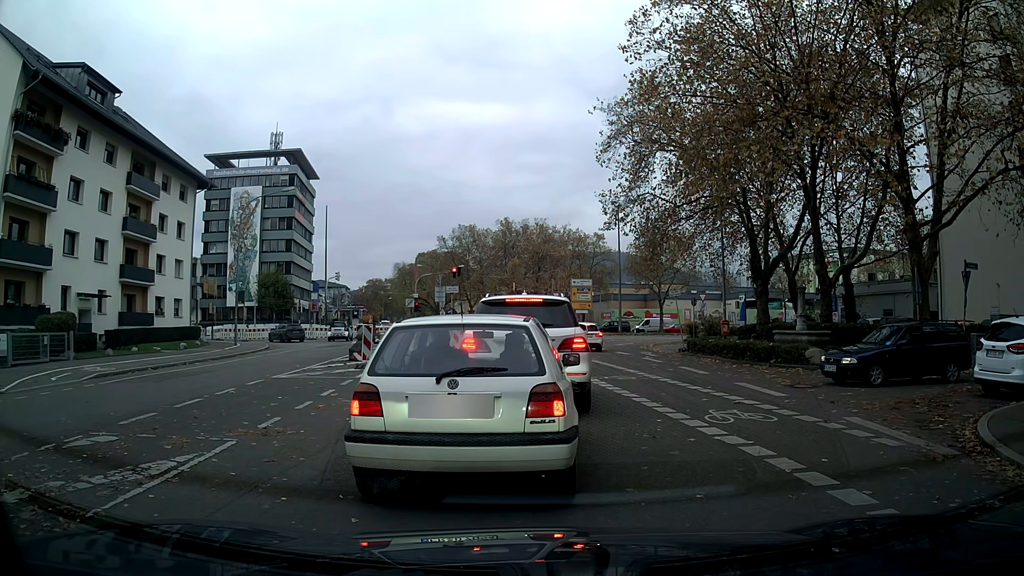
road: tertiary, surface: asphalt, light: Day
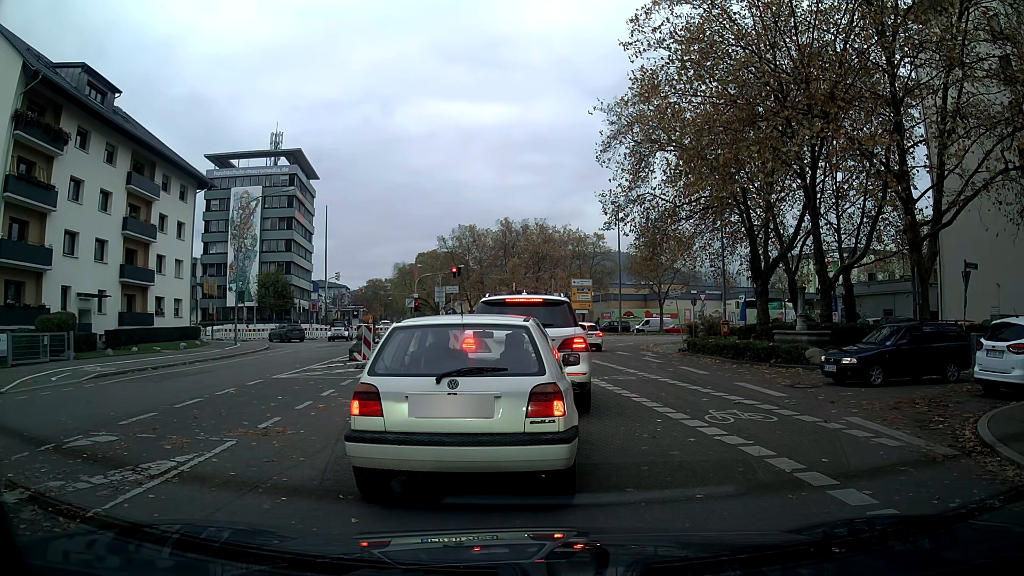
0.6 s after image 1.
(0.0, 0.0) m; 0°
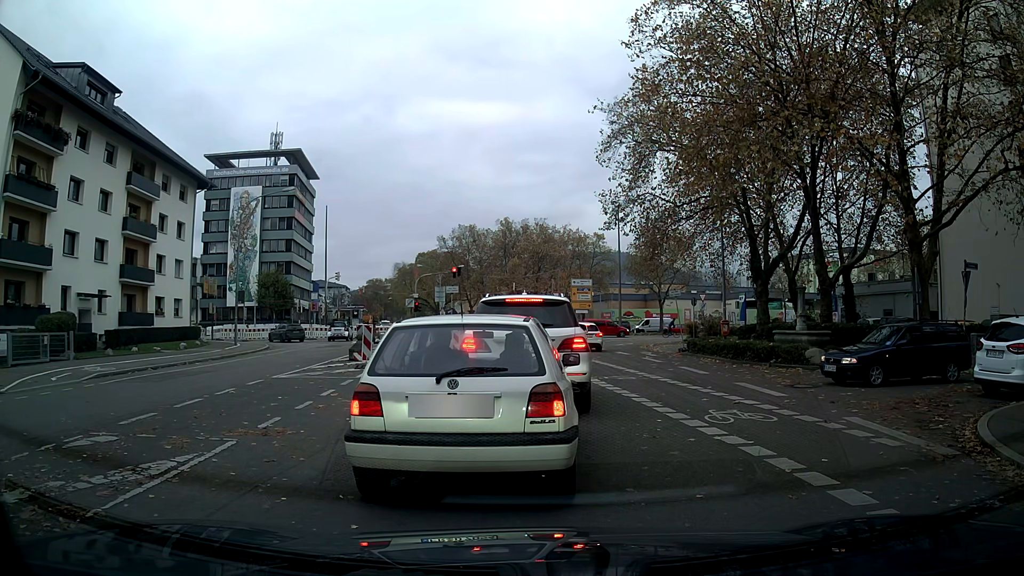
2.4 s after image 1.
(0.0, 0.0) m; 0°
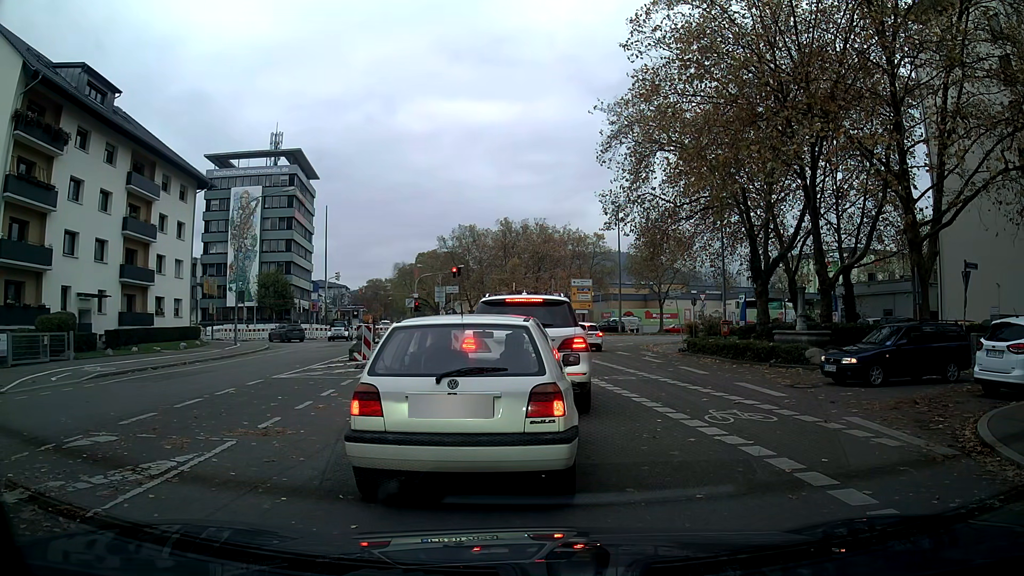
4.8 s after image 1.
(0.0, 0.0) m; 0°
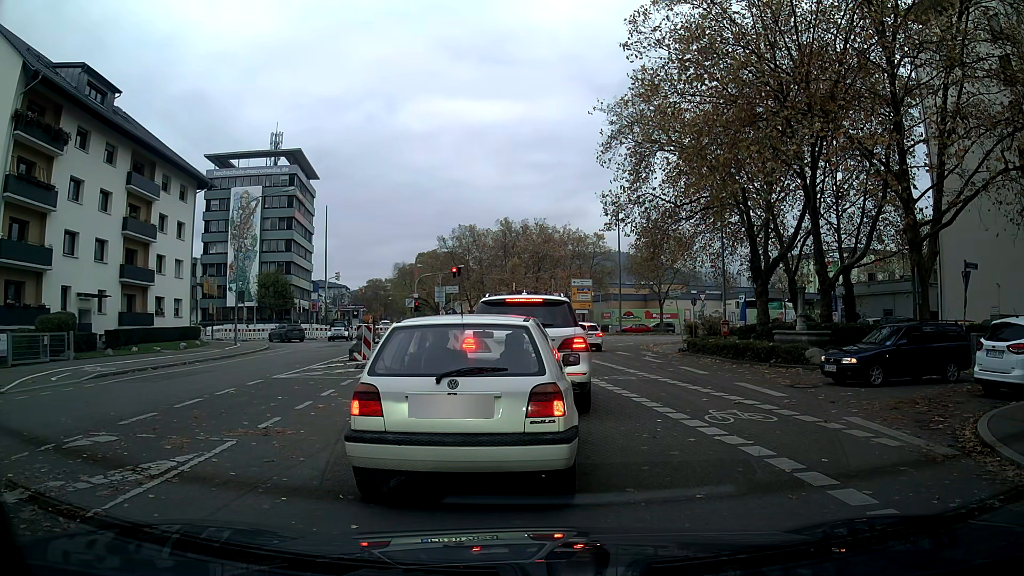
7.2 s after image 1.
(0.0, 0.0) m; 0°
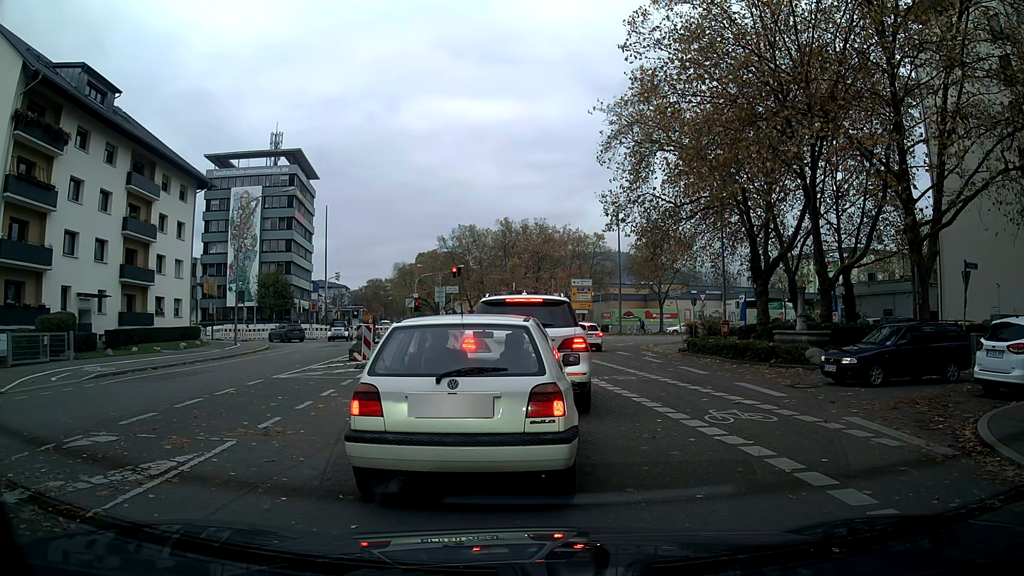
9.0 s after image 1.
(0.0, 0.0) m; 0°
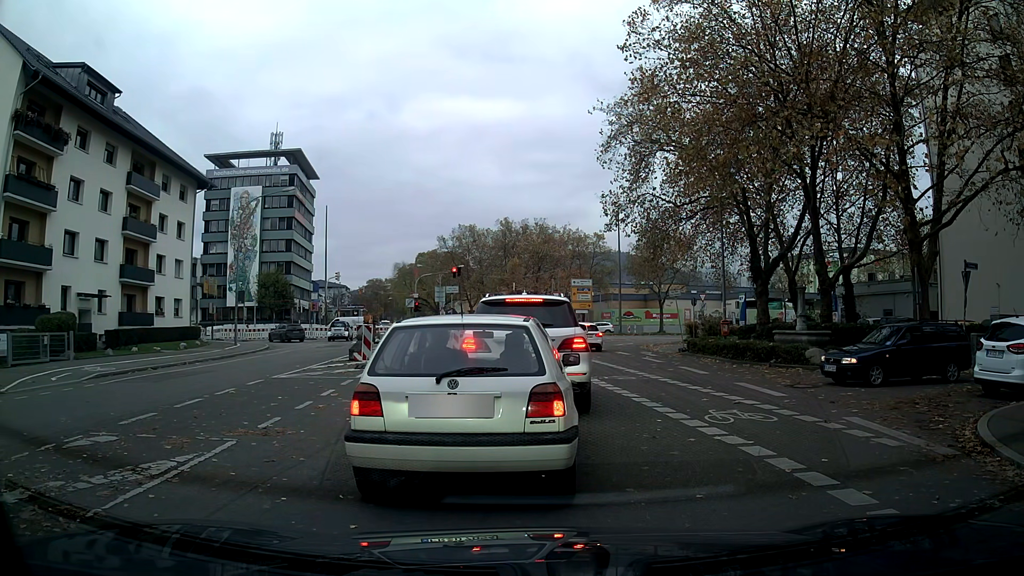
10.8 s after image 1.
(0.0, 0.0) m; 0°
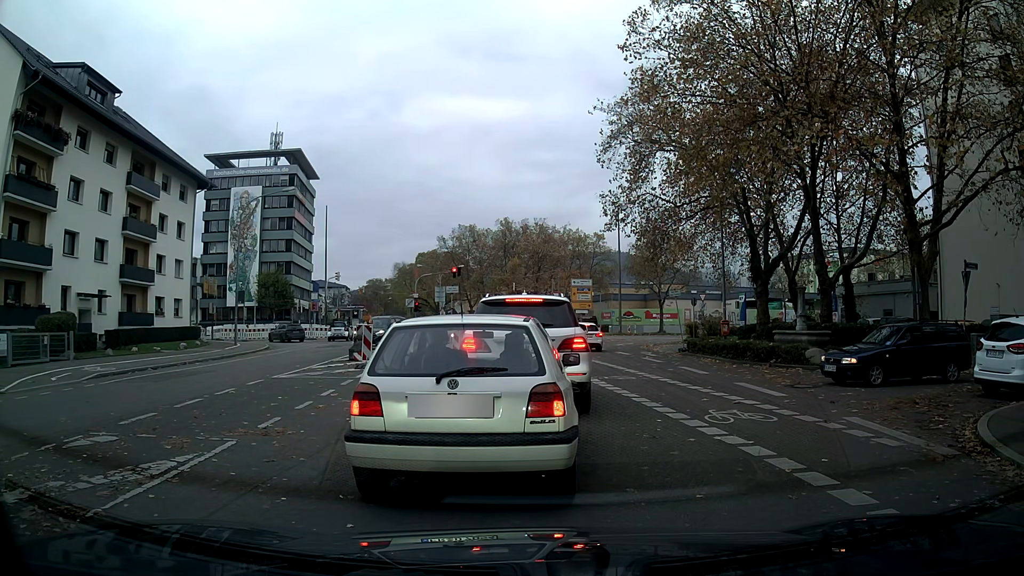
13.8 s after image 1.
(0.0, 0.0) m; 0°
